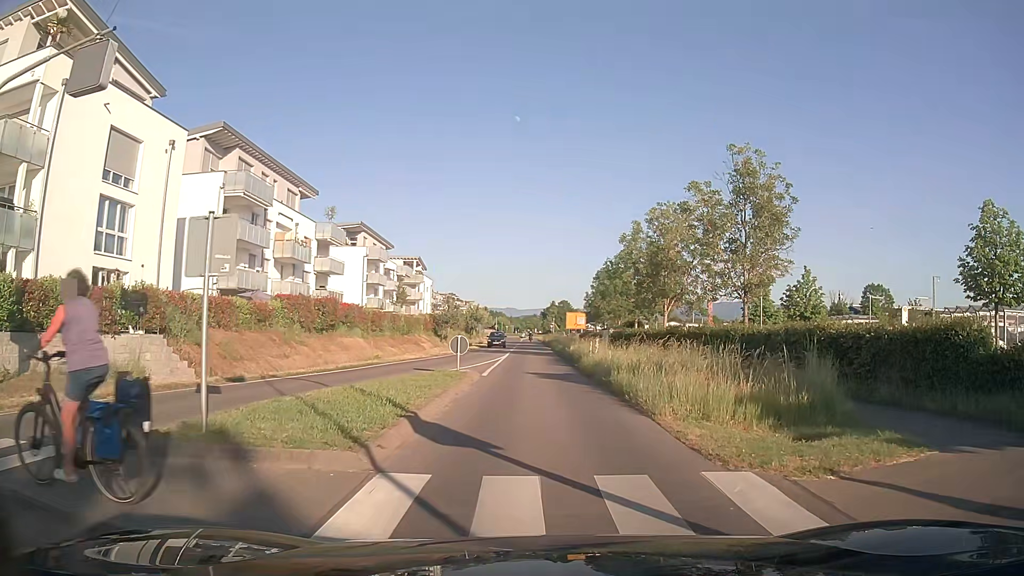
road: secondary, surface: asphalt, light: Day
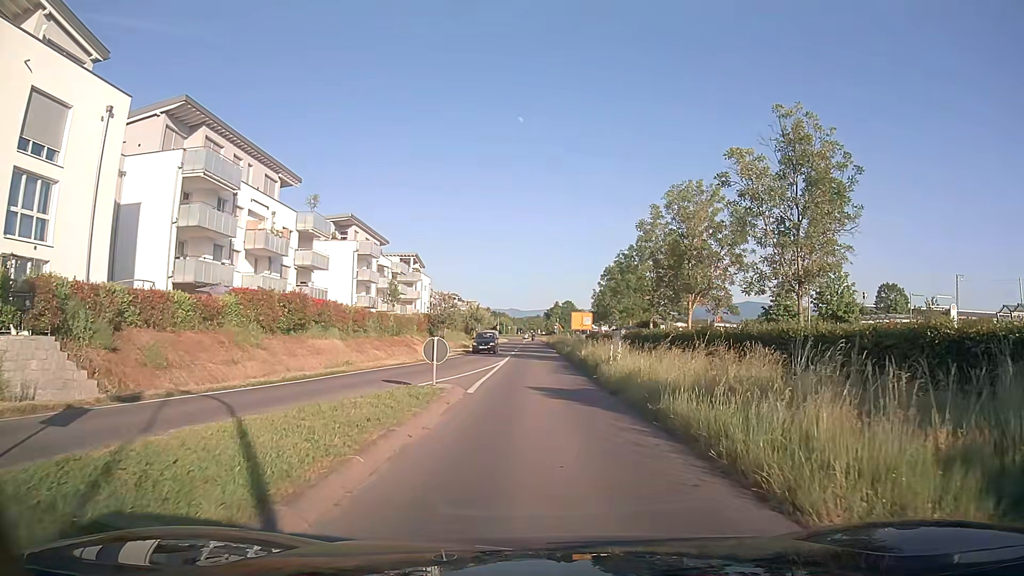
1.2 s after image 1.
(0.0, +6.1) m; 0°
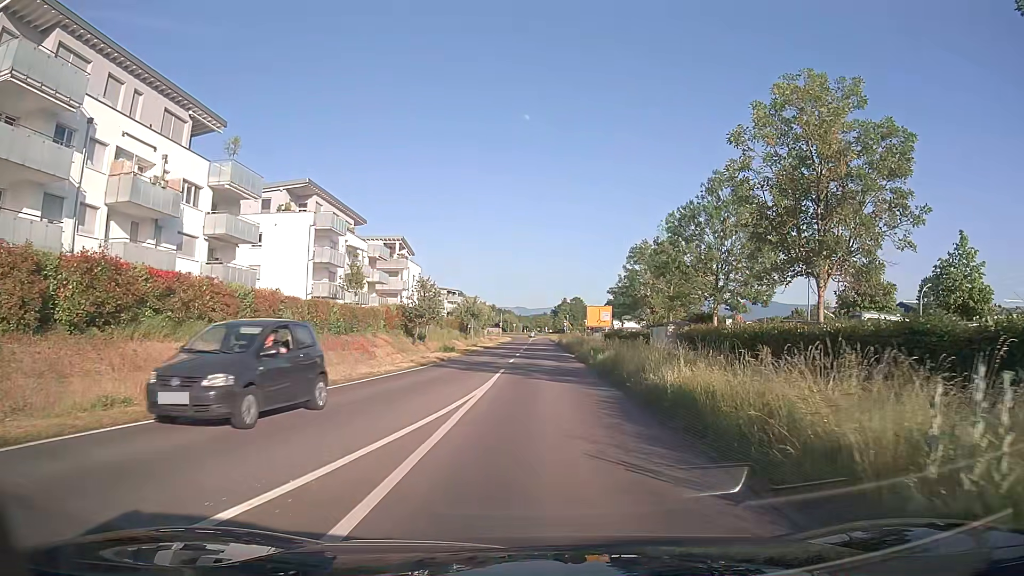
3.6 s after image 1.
(-0.1, +17.2) m; -1°
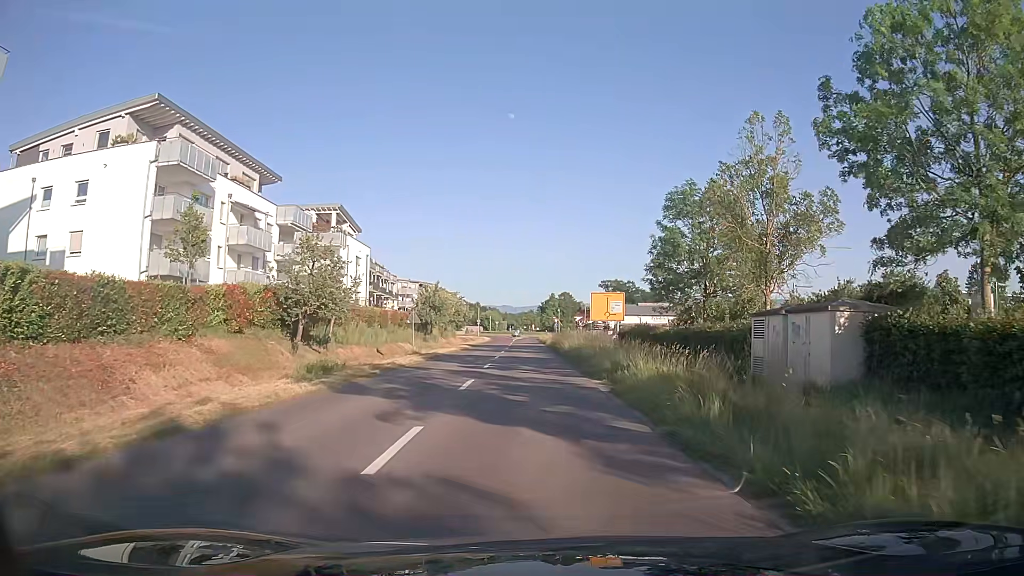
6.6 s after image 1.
(+0.5, +24.0) m; +1°
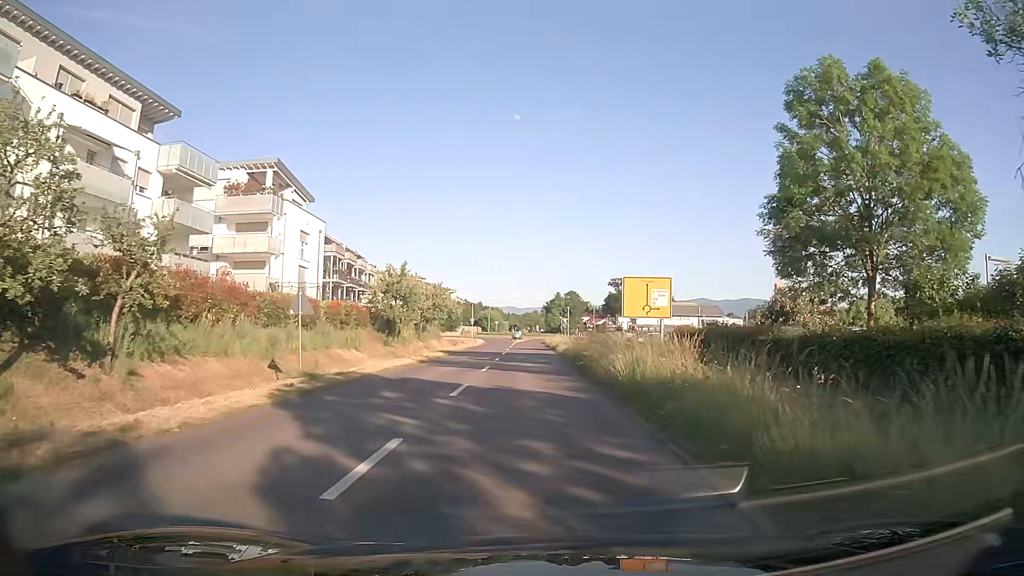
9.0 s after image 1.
(0.0, +19.2) m; -1°
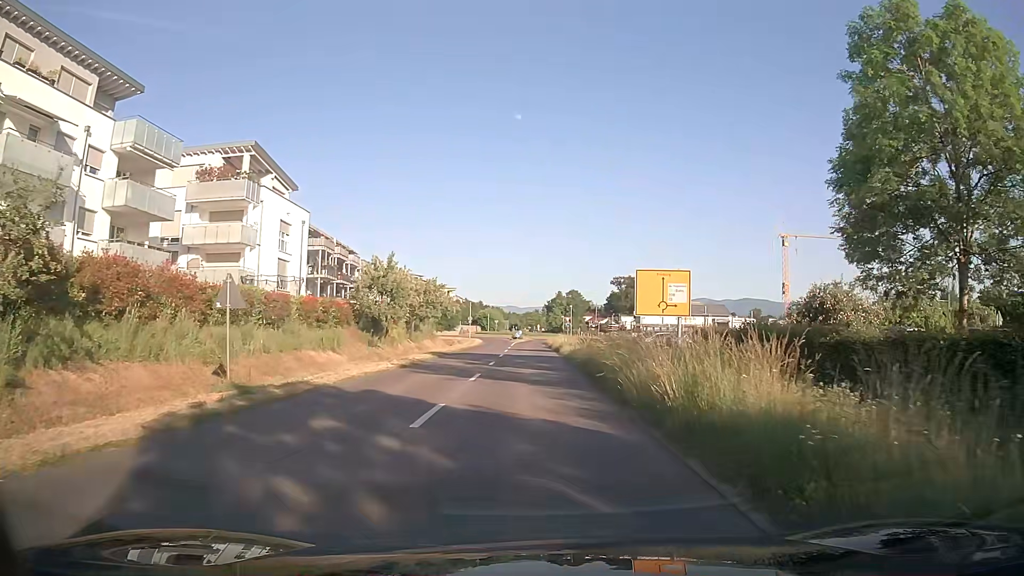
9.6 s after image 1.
(0.0, +4.8) m; 0°
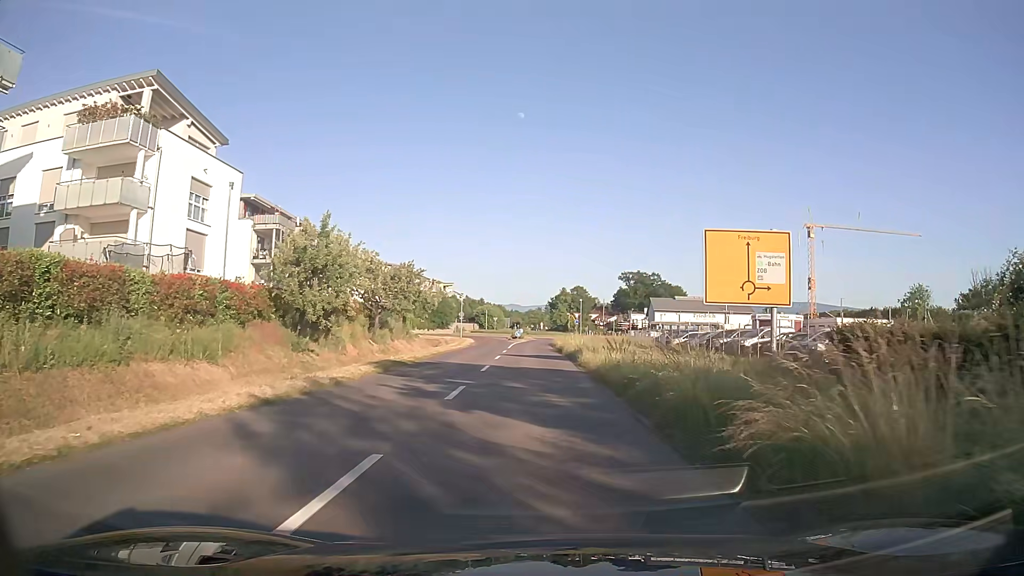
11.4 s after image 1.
(0.0, +14.4) m; +1°
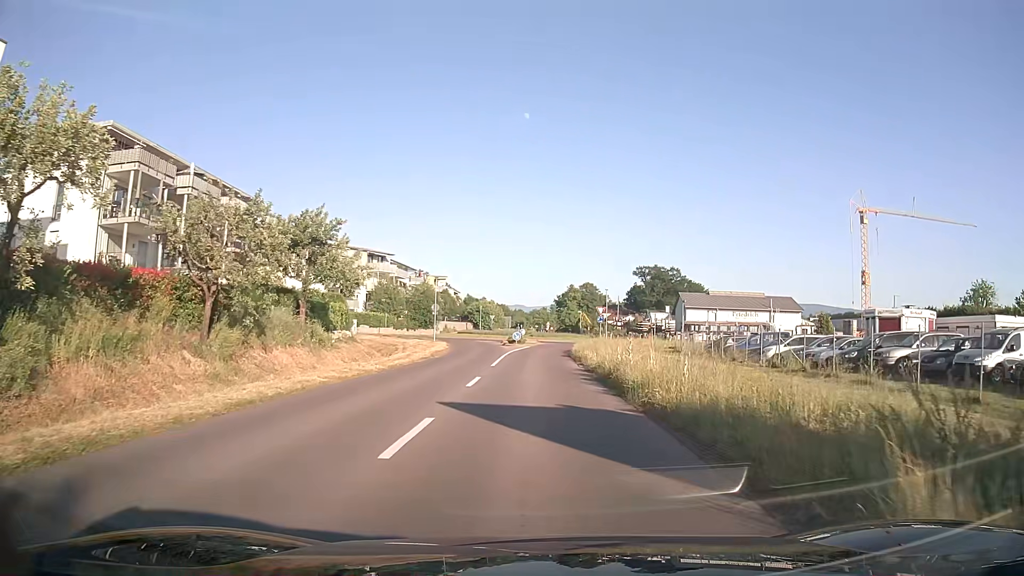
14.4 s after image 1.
(-0.4, +24.1) m; -1°
(0, +10) (0, +20) (0, +30) (+1, +40) (+1, +50) (+3, +60) (+8, +69) (+16, +74) (+25, +76) (+35, +74) m
